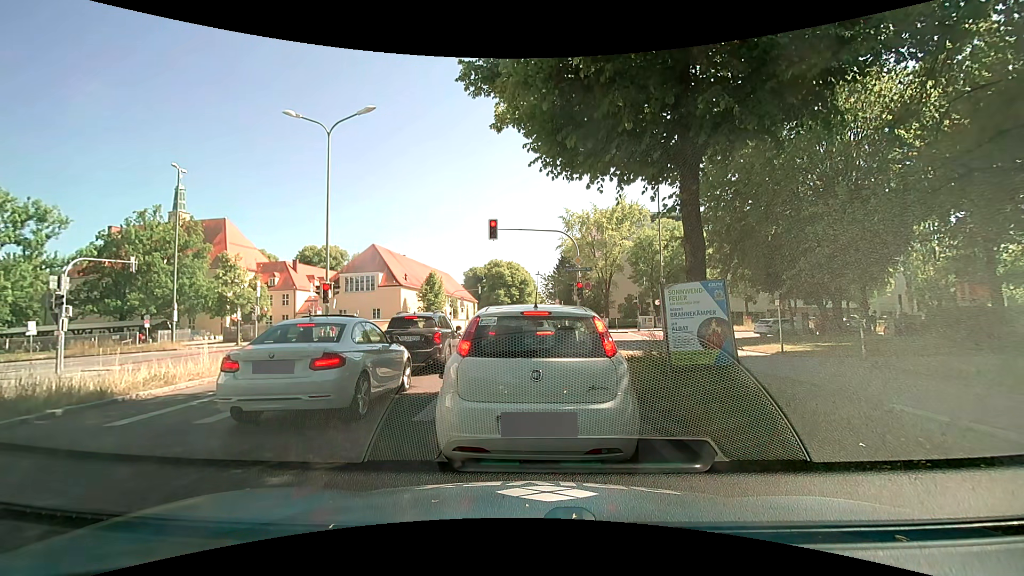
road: secondary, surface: asphalt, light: Day
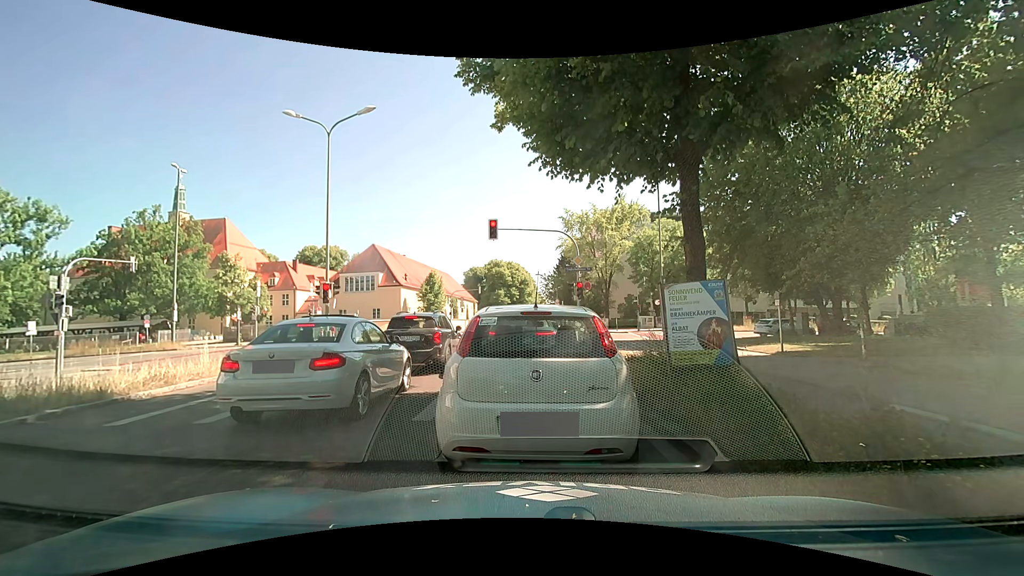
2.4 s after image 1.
(0.0, 0.0) m; 0°
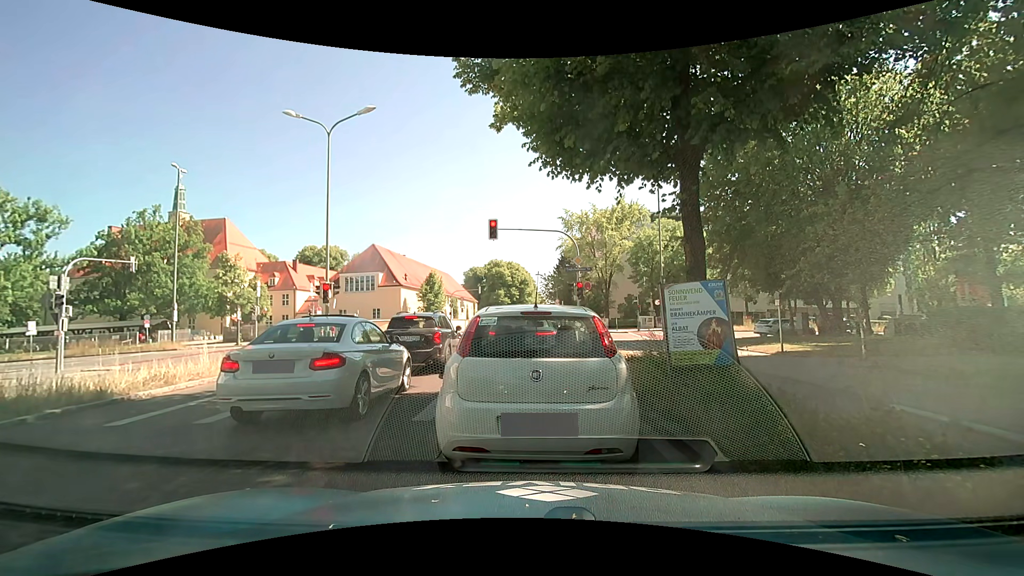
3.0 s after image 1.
(0.0, 0.0) m; 0°
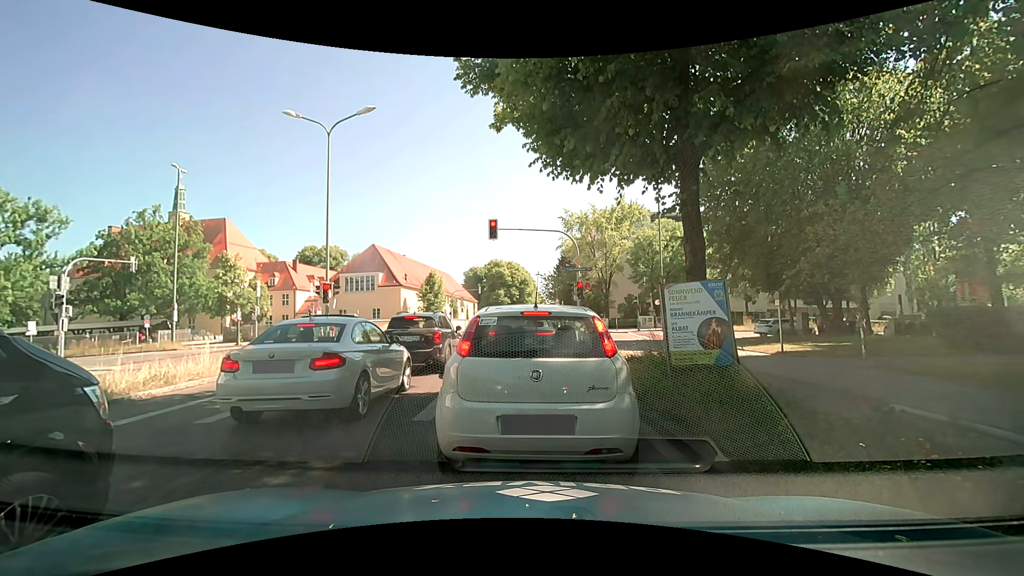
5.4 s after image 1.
(0.0, 0.0) m; 0°
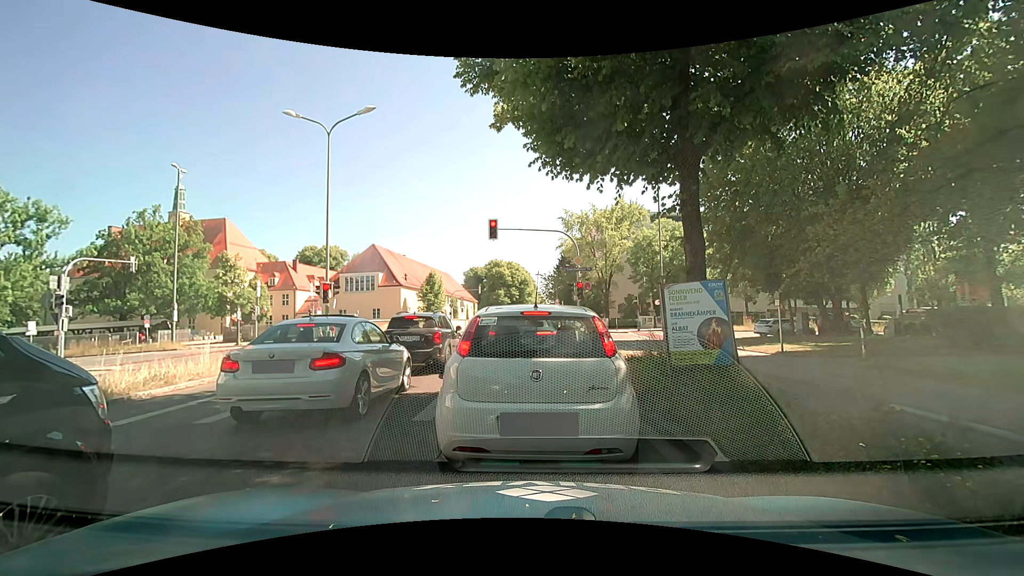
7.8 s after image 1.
(0.0, 0.0) m; 0°
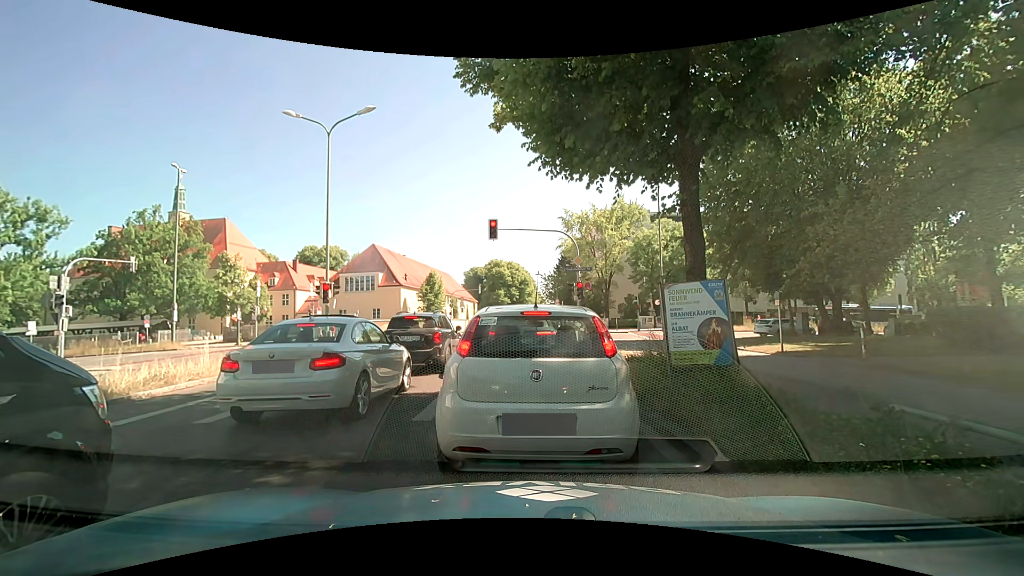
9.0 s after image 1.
(0.0, 0.0) m; 0°
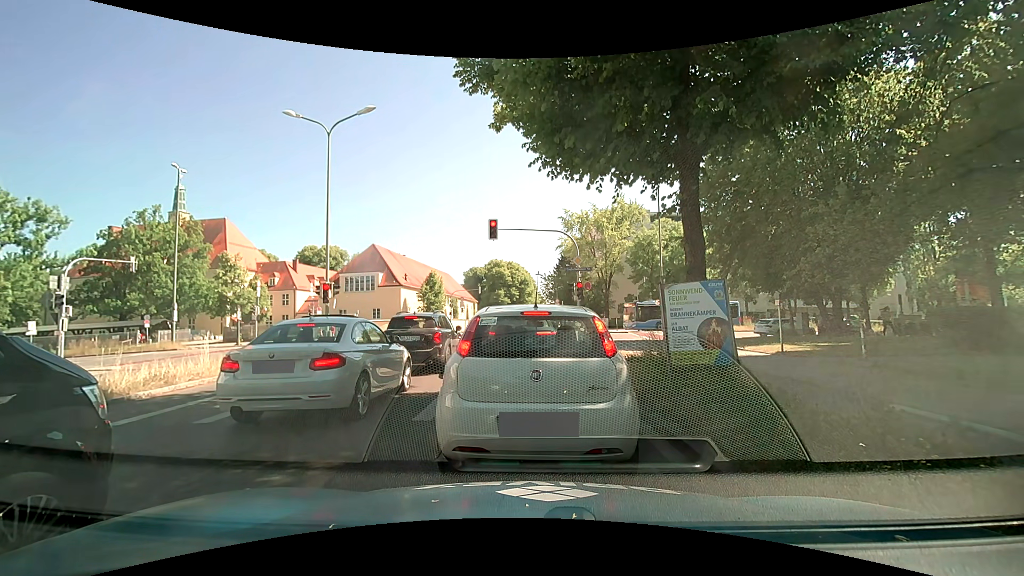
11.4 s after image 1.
(0.0, 0.0) m; 0°
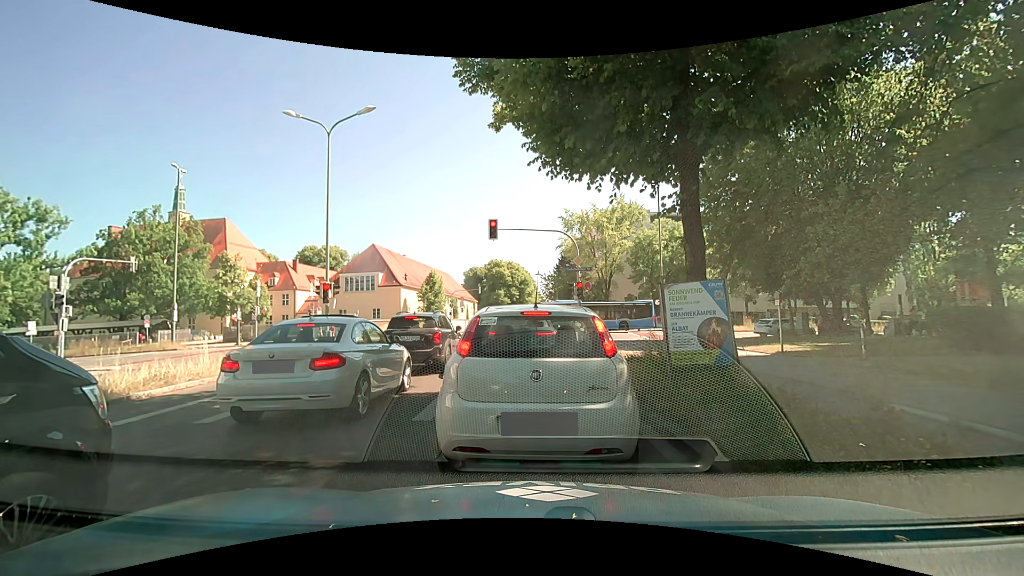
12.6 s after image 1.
(0.0, 0.0) m; 0°
